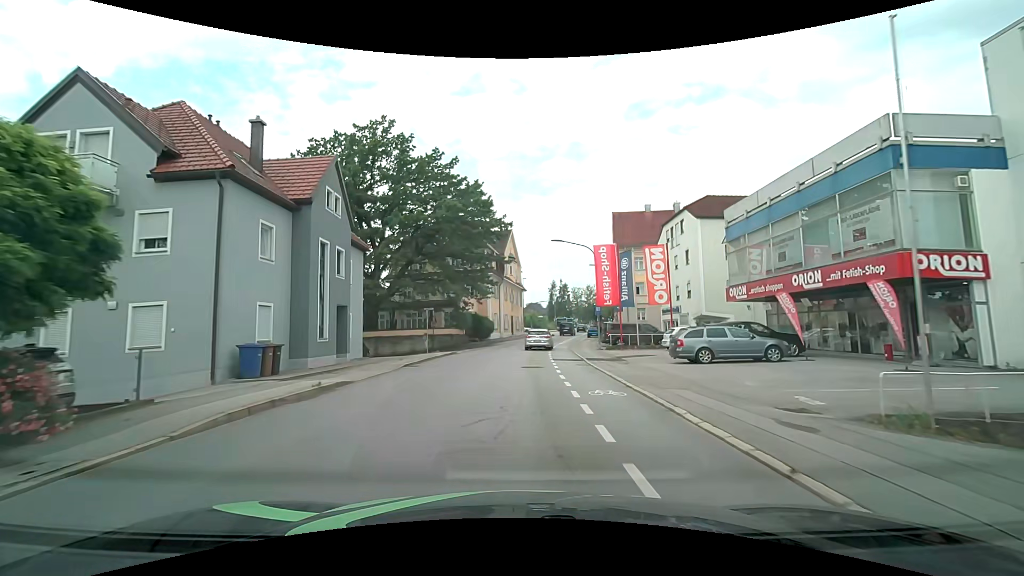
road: tertiary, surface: asphalt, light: Day
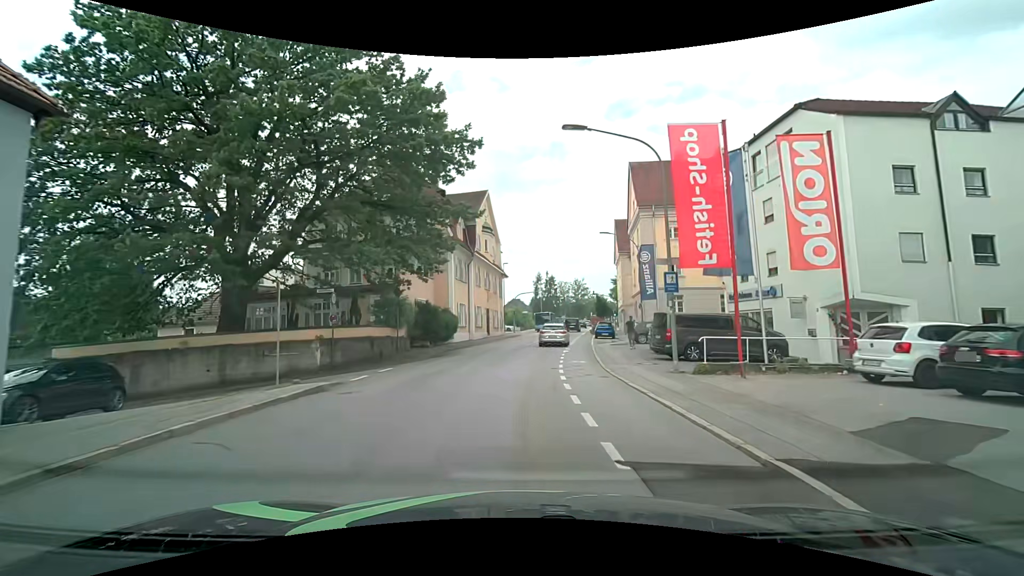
(+0.4, +19.4) m; +2°
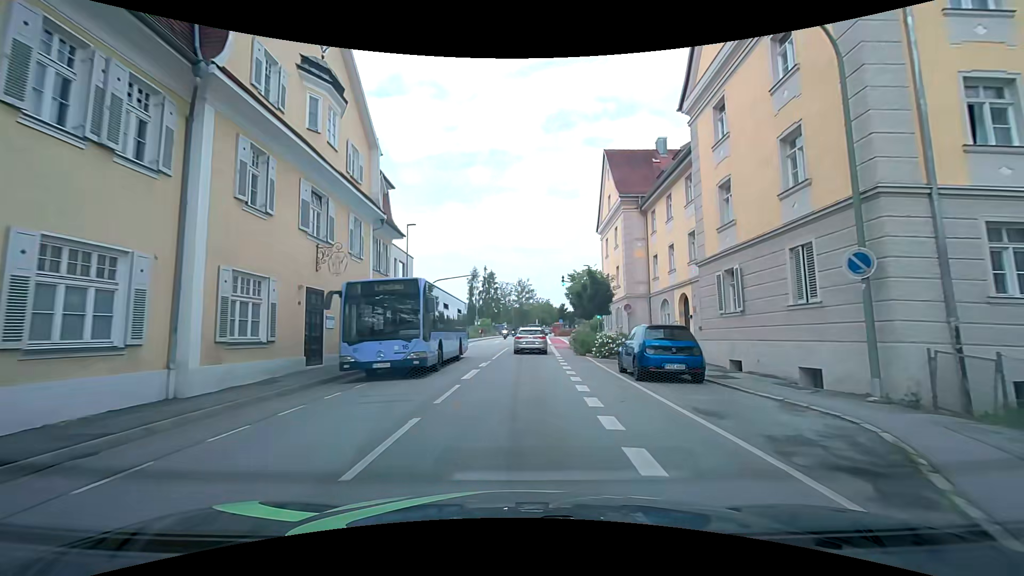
(+1.9, +31.3) m; +7°
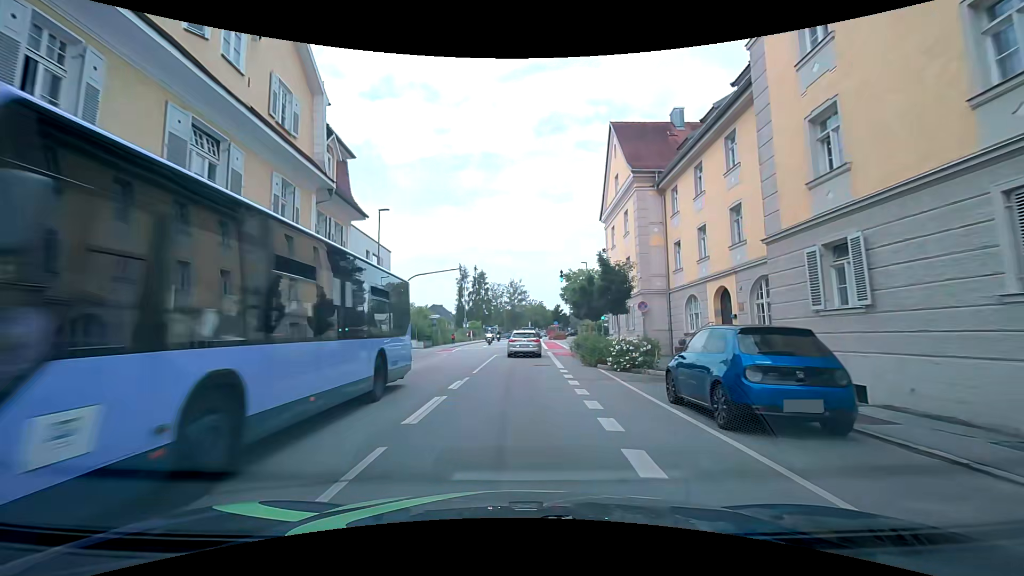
(0.0, +6.1) m; 0°
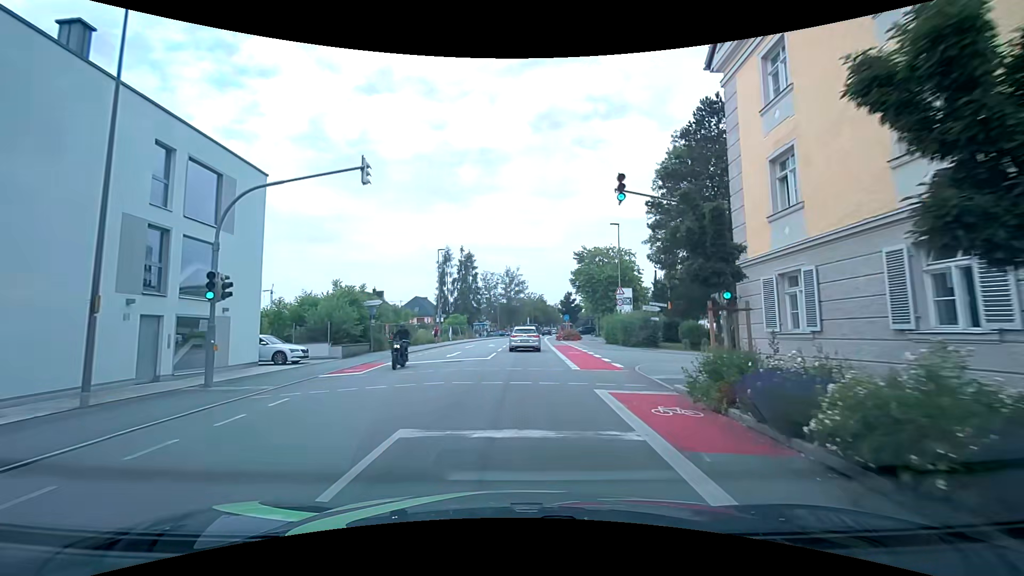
(+0.4, +22.5) m; +1°
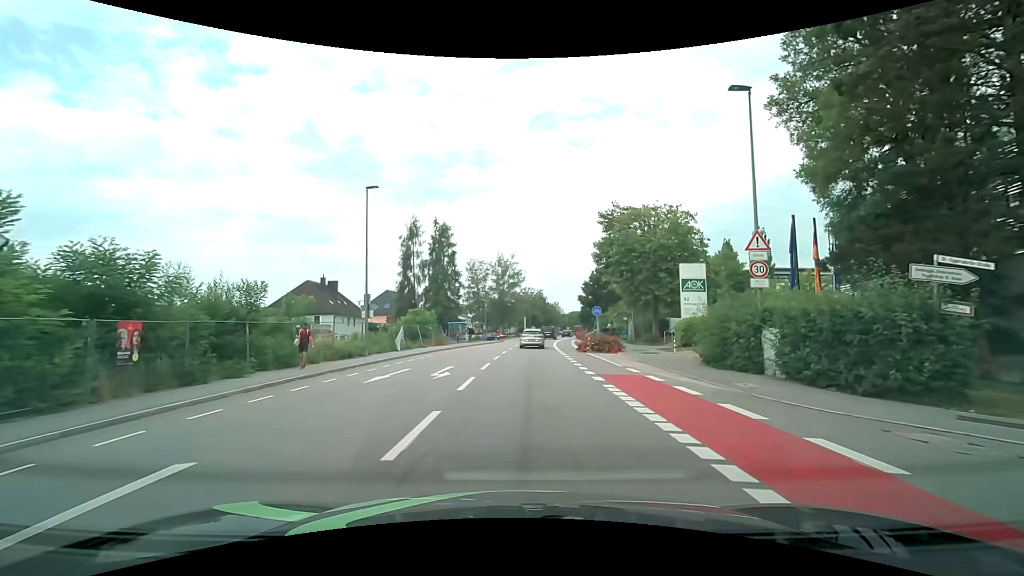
(+0.2, +24.7) m; +1°
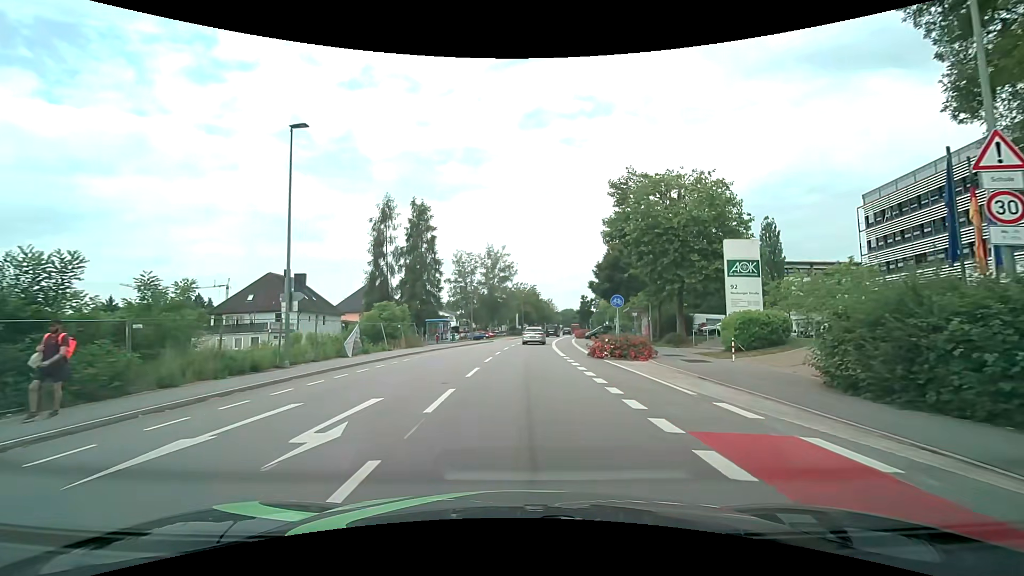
(+0.1, +9.1) m; +2°
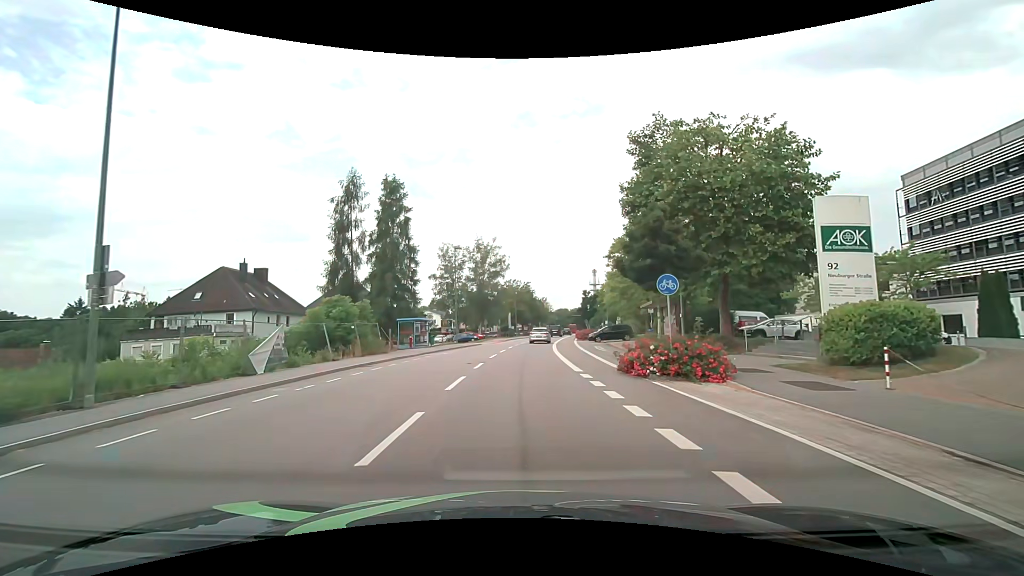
(0.0, +8.9) m; 0°
(0, +10) (0, +20) (+1, +30) (+1, +40) (+2, +50) (+3, +60) (+4, +70) (+6, +80) (+7, +90) (+9, +100) m
